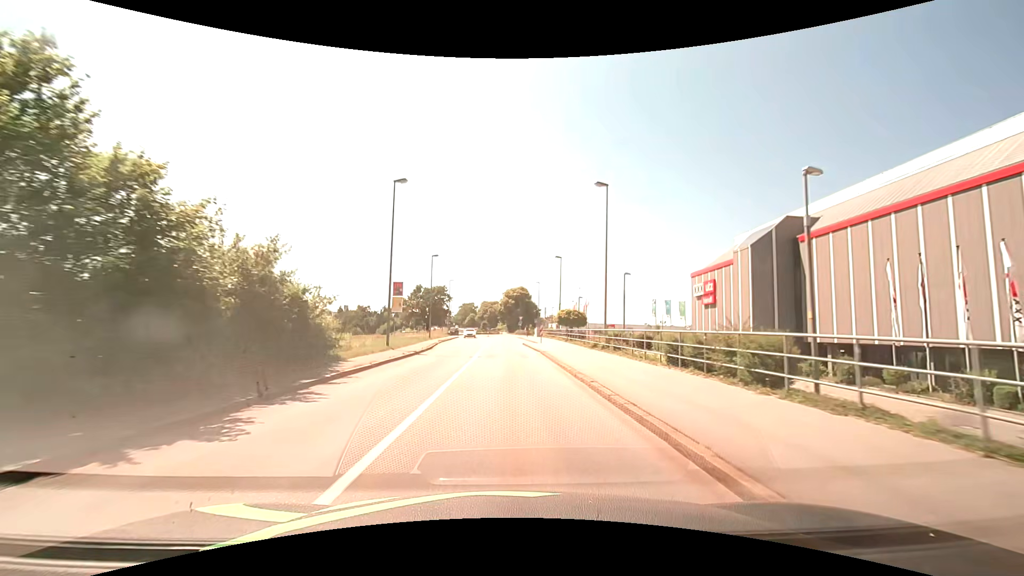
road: tertiary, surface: asphalt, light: Day
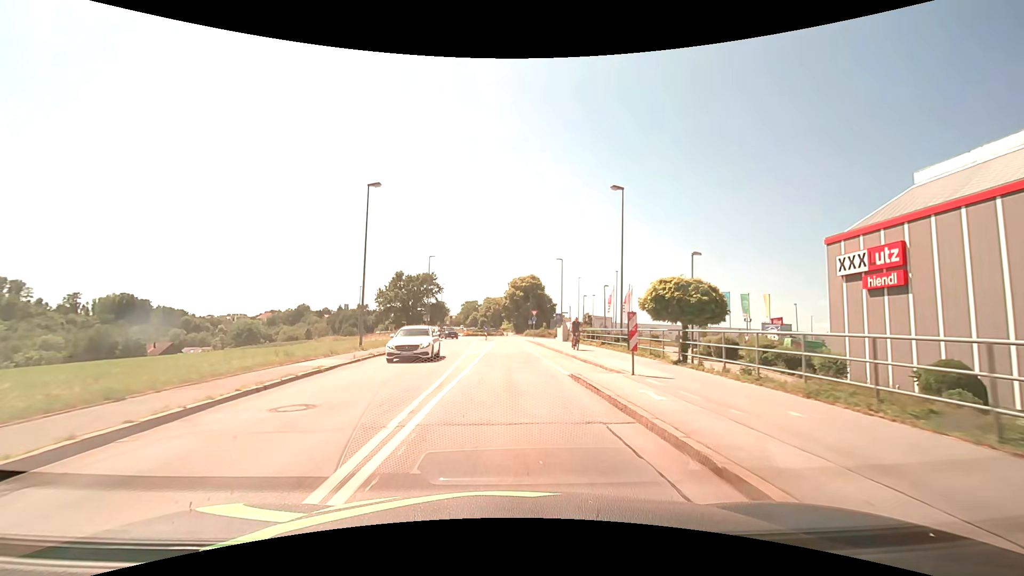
(-0.1, +29.6) m; 0°
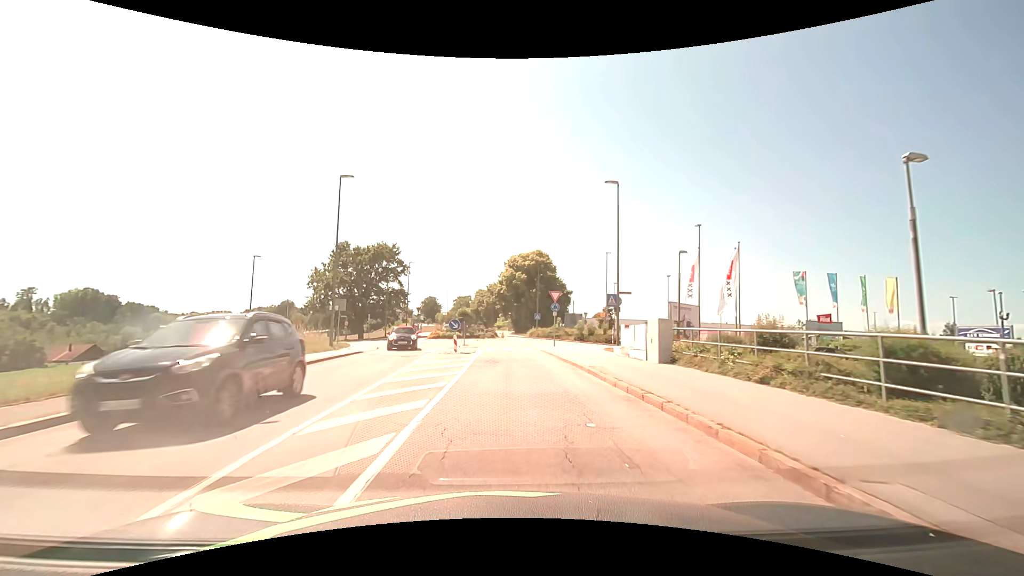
(0.0, +31.3) m; 0°
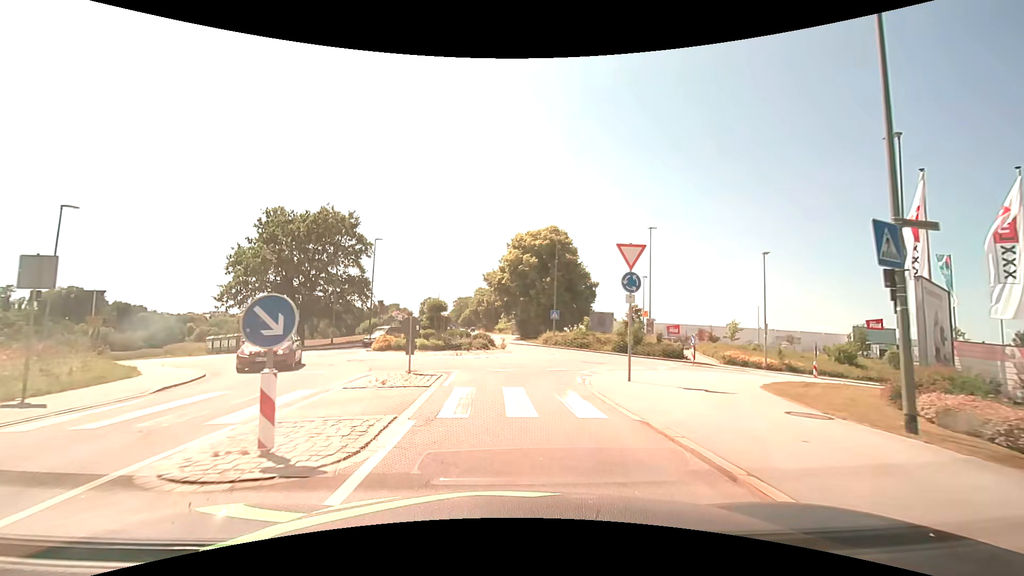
(0.0, +20.0) m; 0°
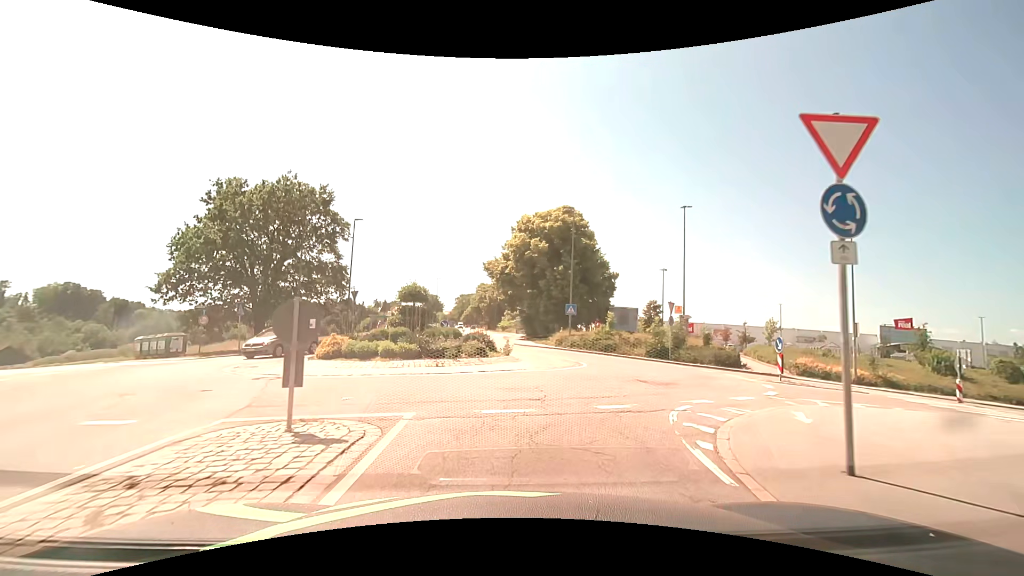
(-0.1, +8.3) m; 0°
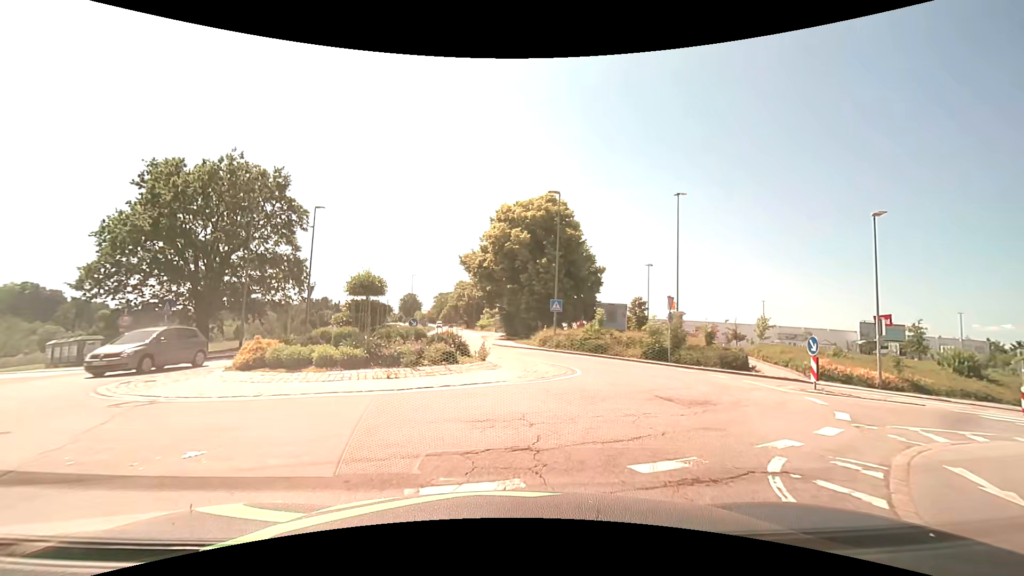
(+0.1, +3.8) m; +3°
(+1, +10) (+3, +20) (0, +29) (-4, +38) (-5, +48) (-6, +58) (-7, +68) (-8, +78) (-9, +88) (-11, +98) m
